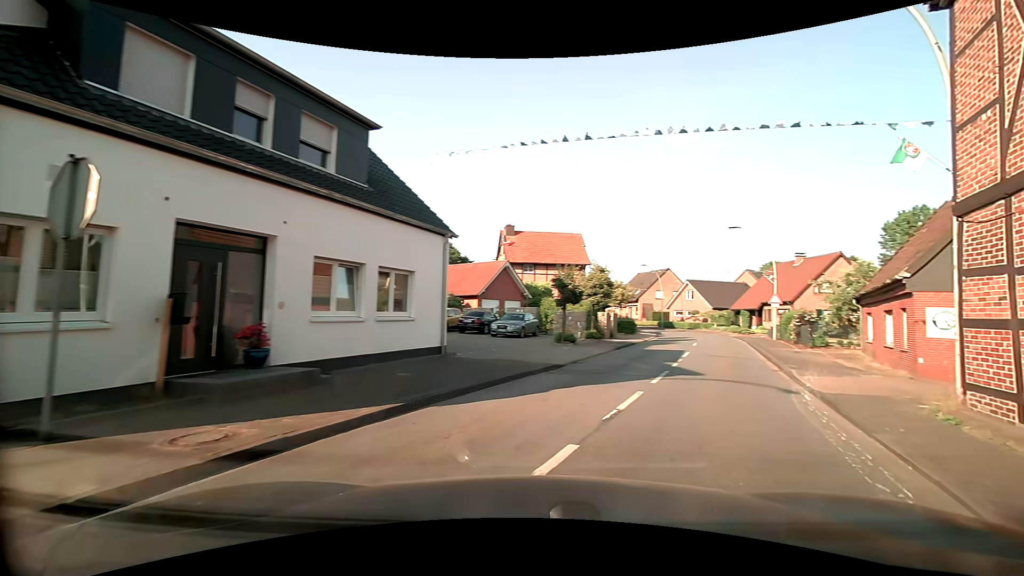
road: secondary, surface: asphalt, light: Day
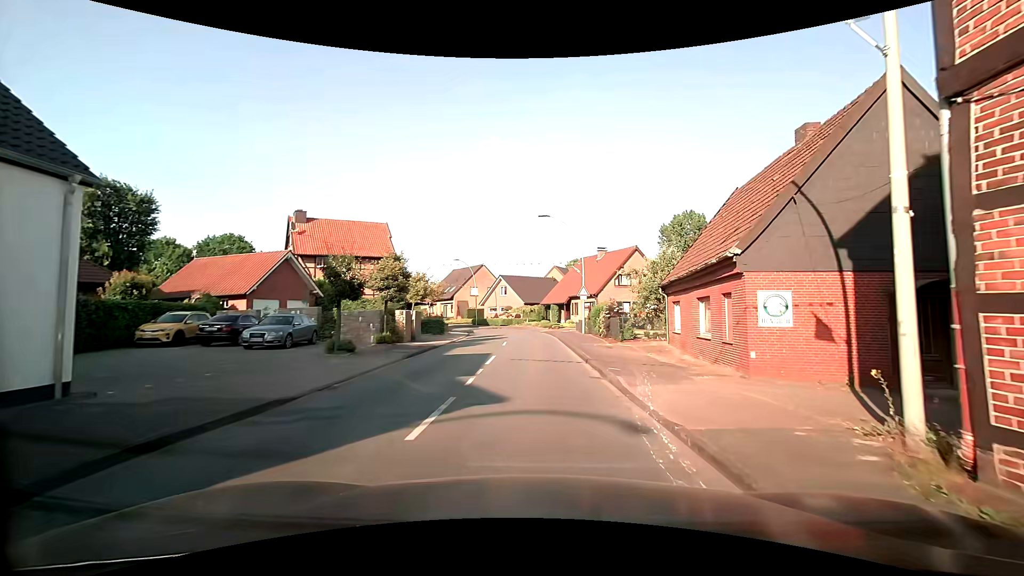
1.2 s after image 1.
(+1.3, +5.6) m; +21°
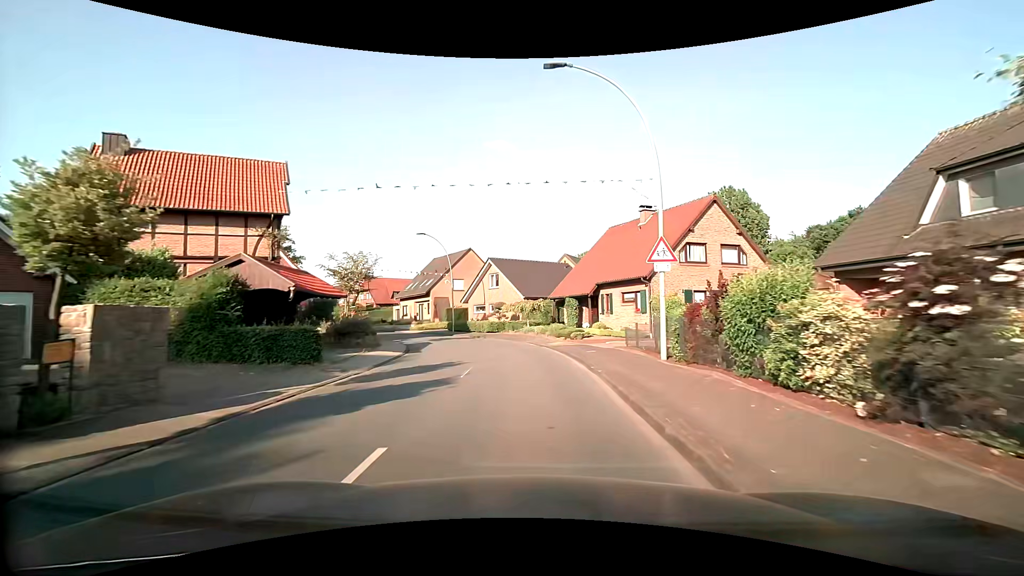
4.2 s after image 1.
(-0.4, +22.0) m; -2°
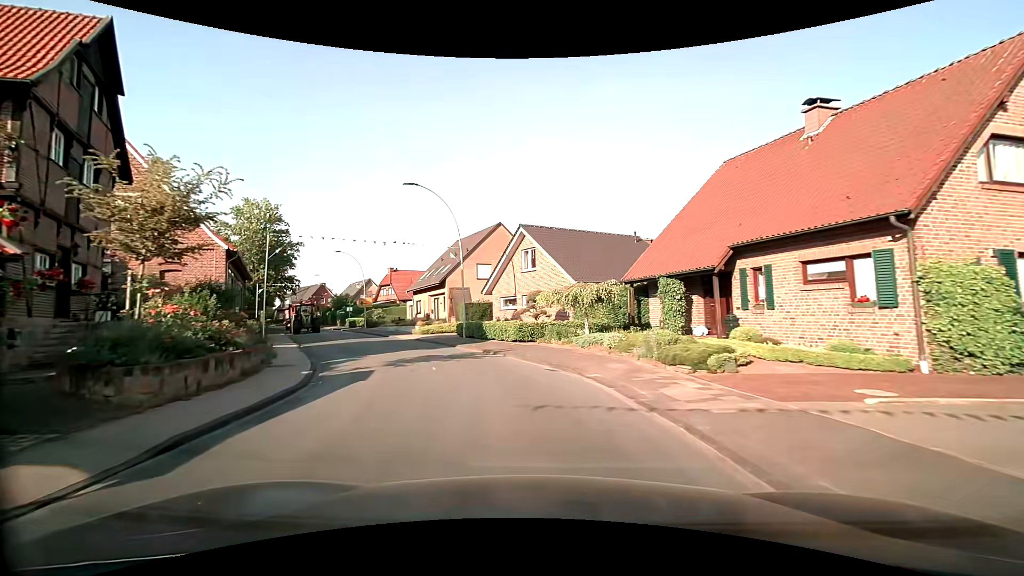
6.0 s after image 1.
(-0.5, +16.5) m; -5°
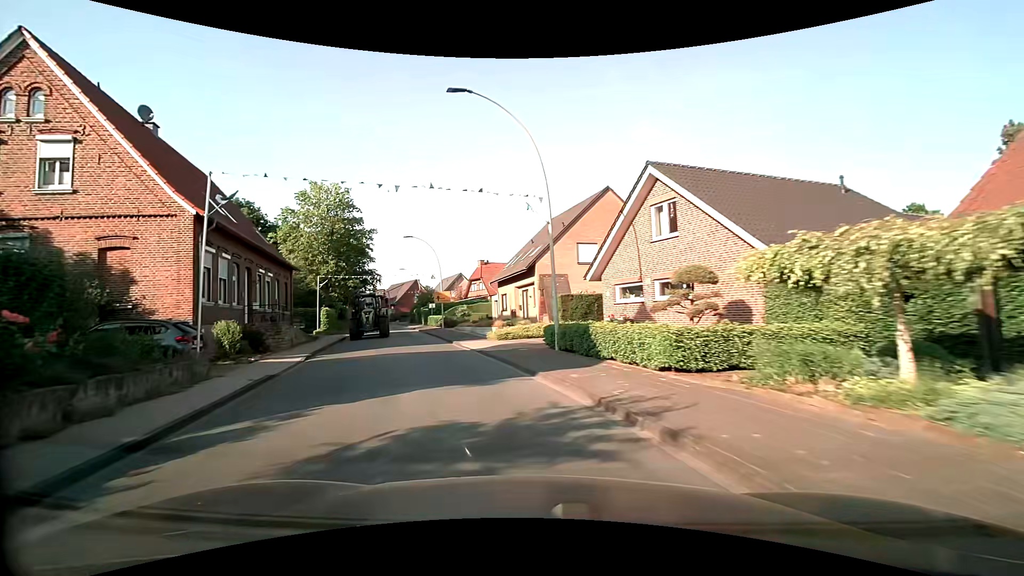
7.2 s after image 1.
(-1.0, +11.8) m; -12°
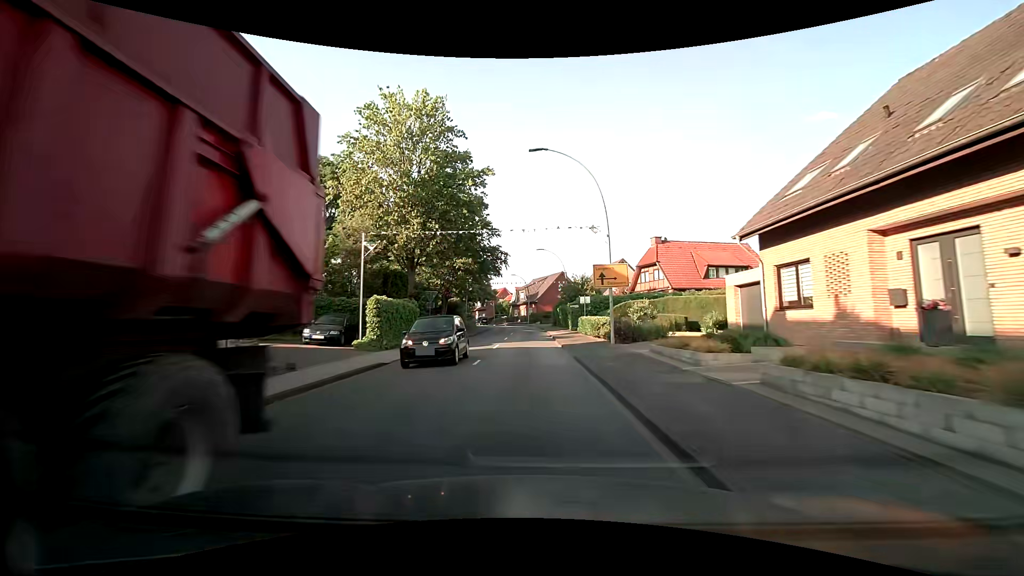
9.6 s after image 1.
(-4.9, +24.7) m; -16°
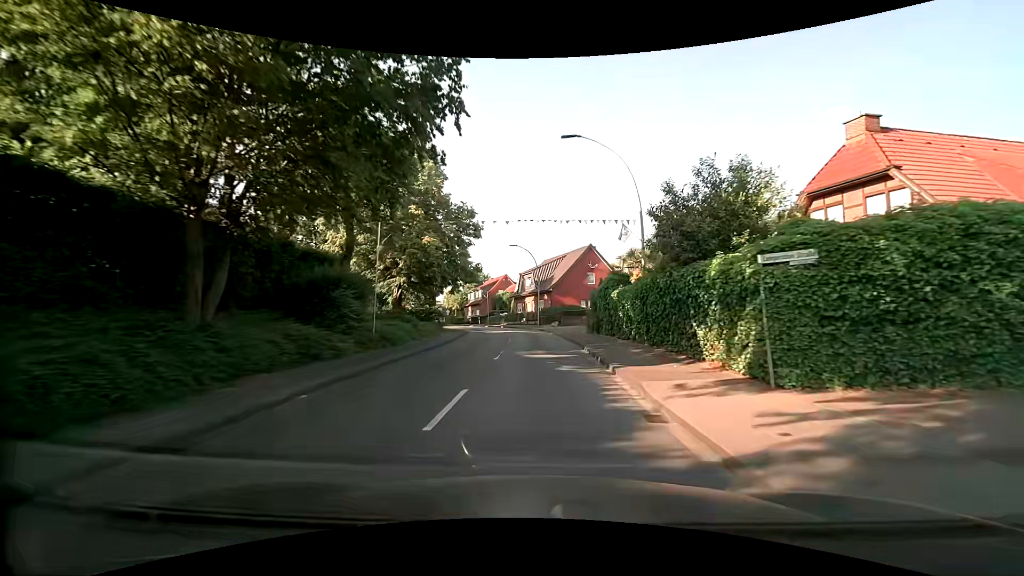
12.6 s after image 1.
(-0.7, +34.0) m; -1°
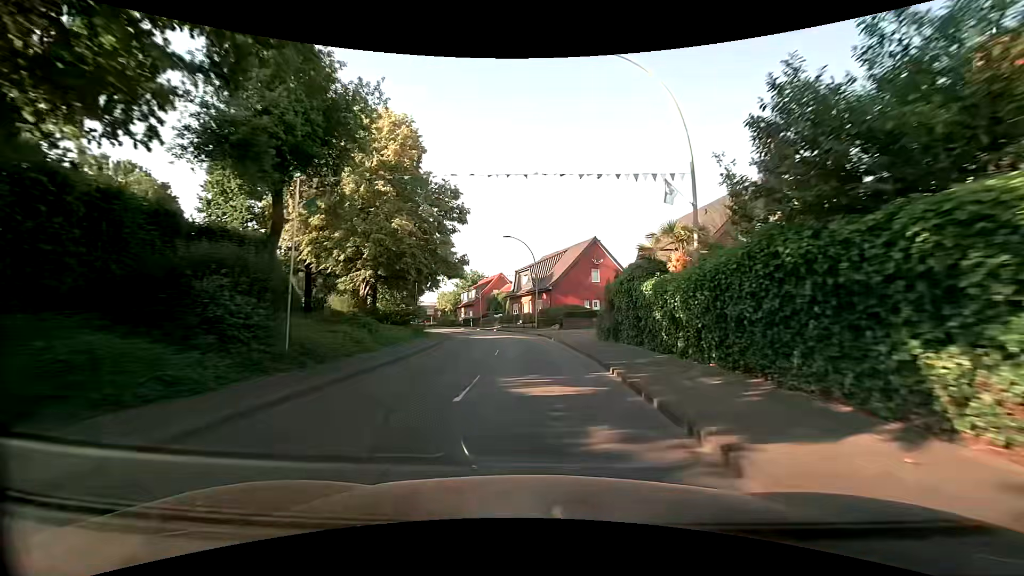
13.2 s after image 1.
(0.0, +7.0) m; 0°
(0, +10) (0, +20) (-1, +30) (-2, +40) (-5, +50) (-8, +59) (-11, +69) (-14, +78) (-18, +87) (-21, +97) m
